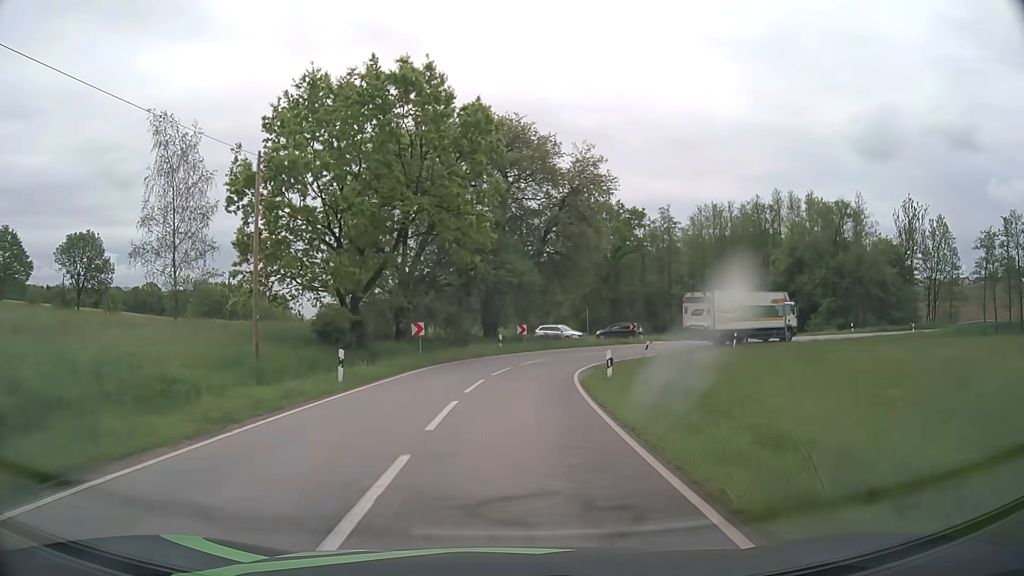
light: Day
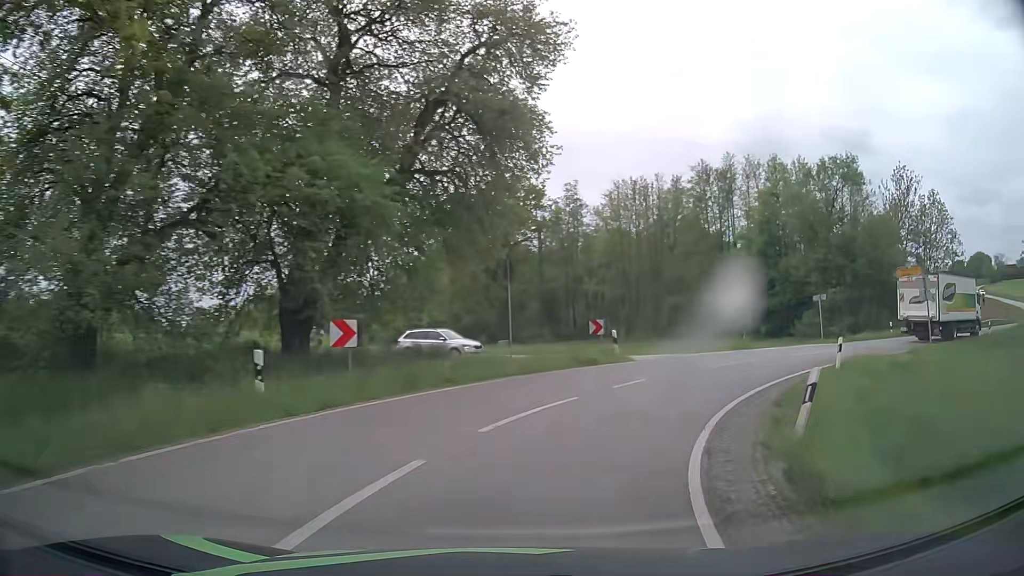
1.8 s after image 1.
(+1.2, +23.8) m; +11°
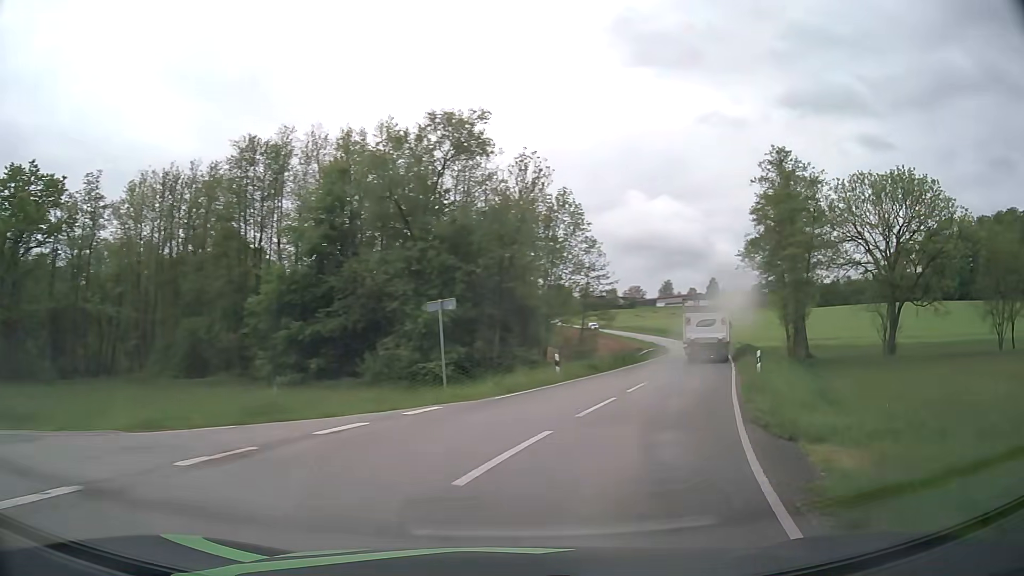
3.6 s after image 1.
(+6.0, +18.6) m; +38°
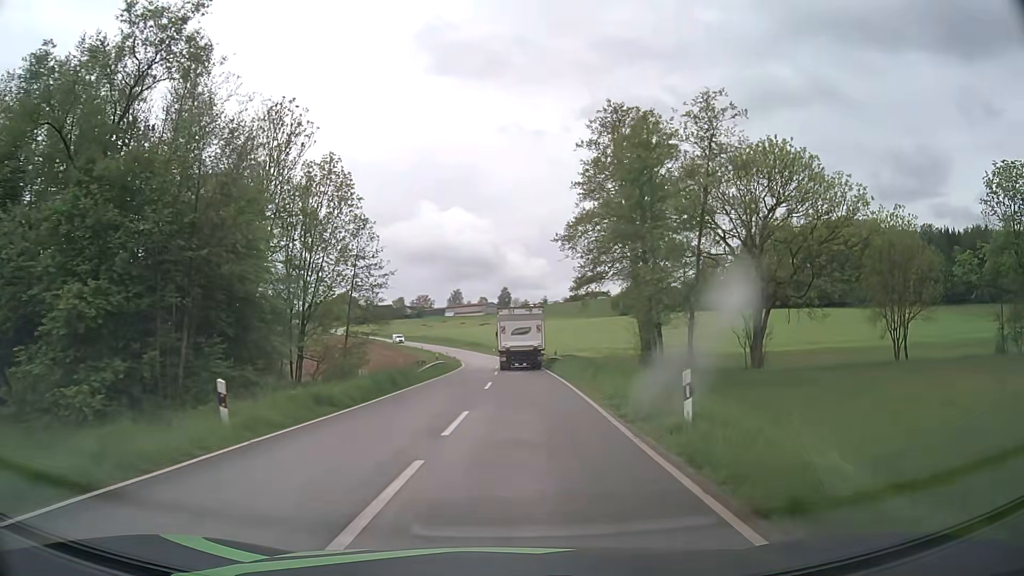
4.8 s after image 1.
(+2.8, +14.1) m; +18°
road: tertiary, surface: asphalt
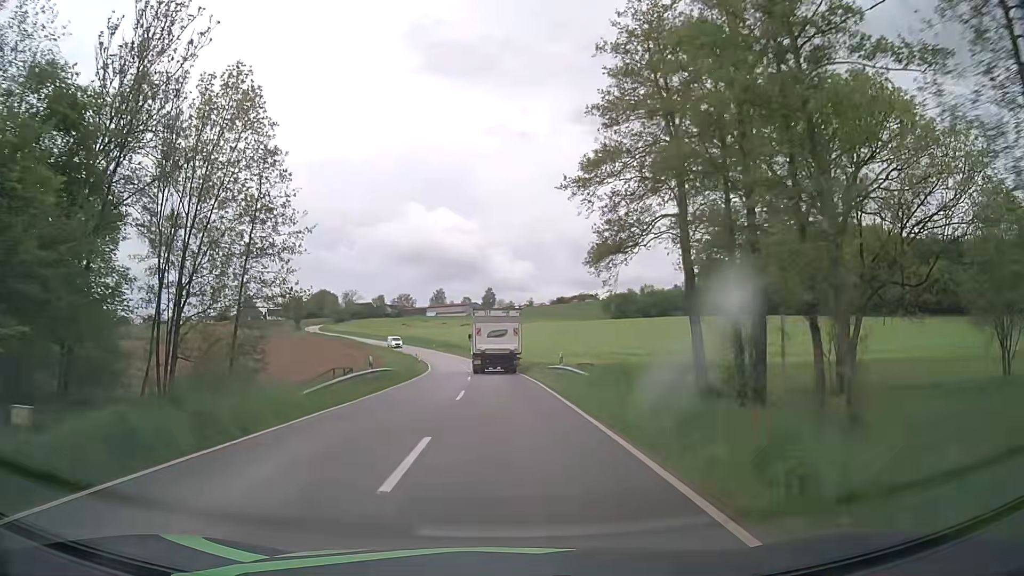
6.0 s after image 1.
(+0.2, +16.5) m; +1°
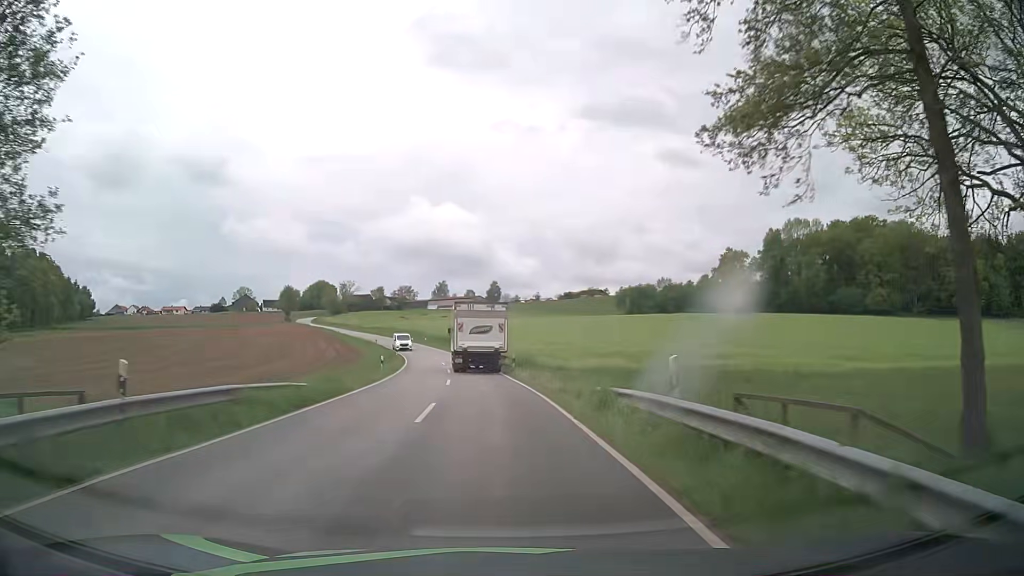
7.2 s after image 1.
(0.0, +18.4) m; 0°
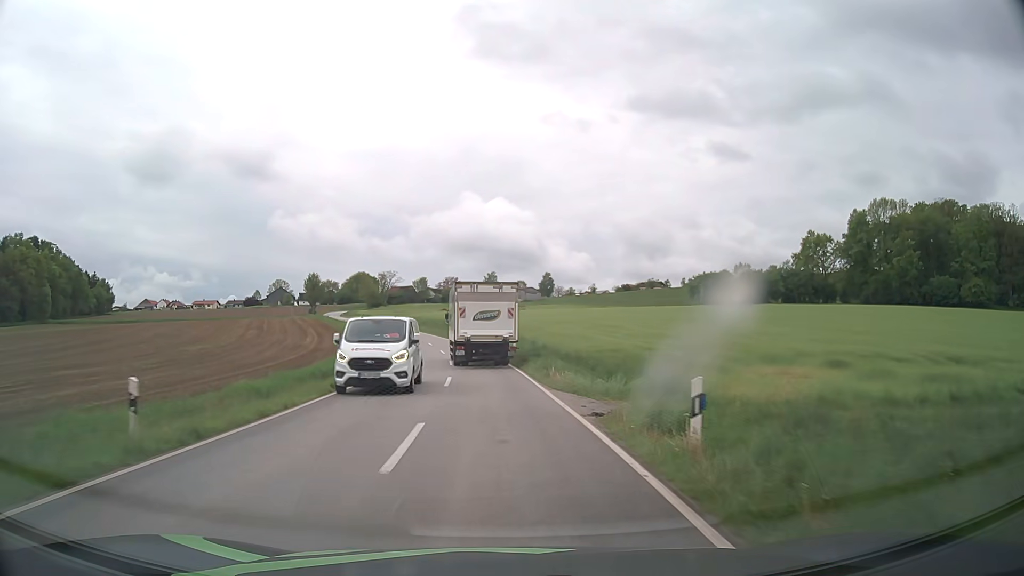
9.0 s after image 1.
(-1.2, +29.1) m; -4°
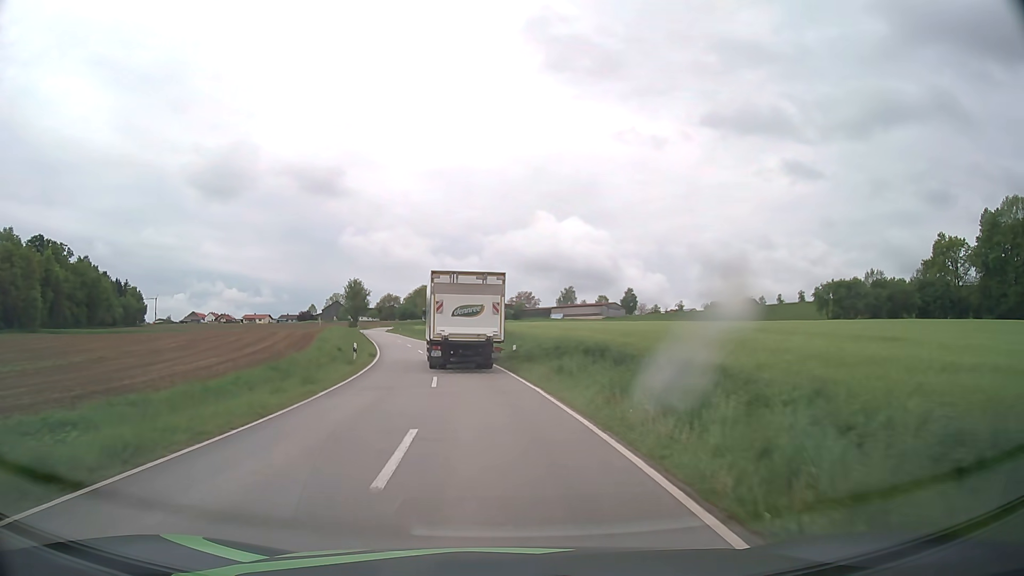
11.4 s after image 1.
(-2.0, +37.4) m; -6°
(0, +10) (-1, +20) (-2, +30) (-3, +40) (-5, +50) (-7, +59) (-10, +69) (-12, +79) (-14, +89) (-17, +98) m
